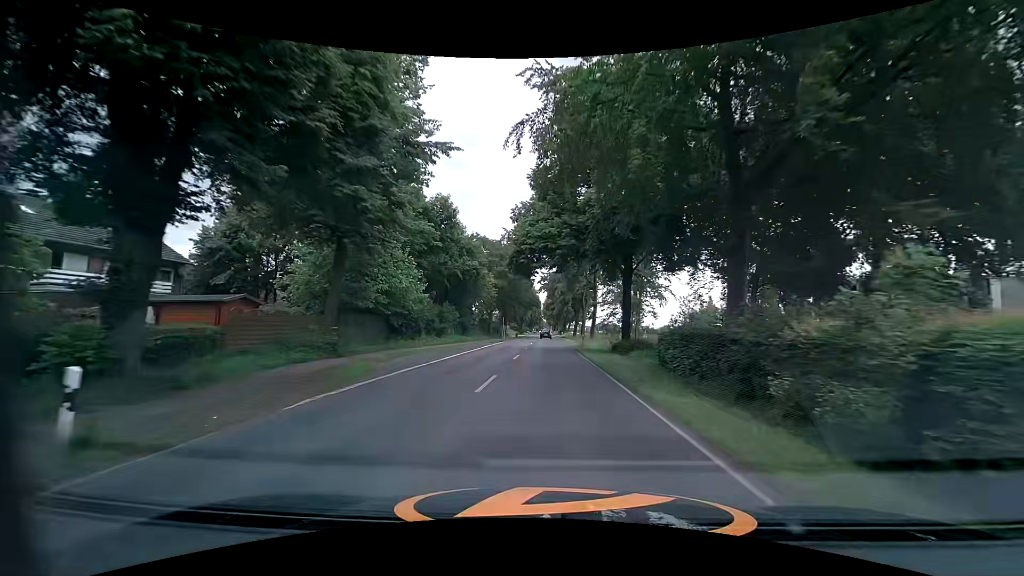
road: secondary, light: Day
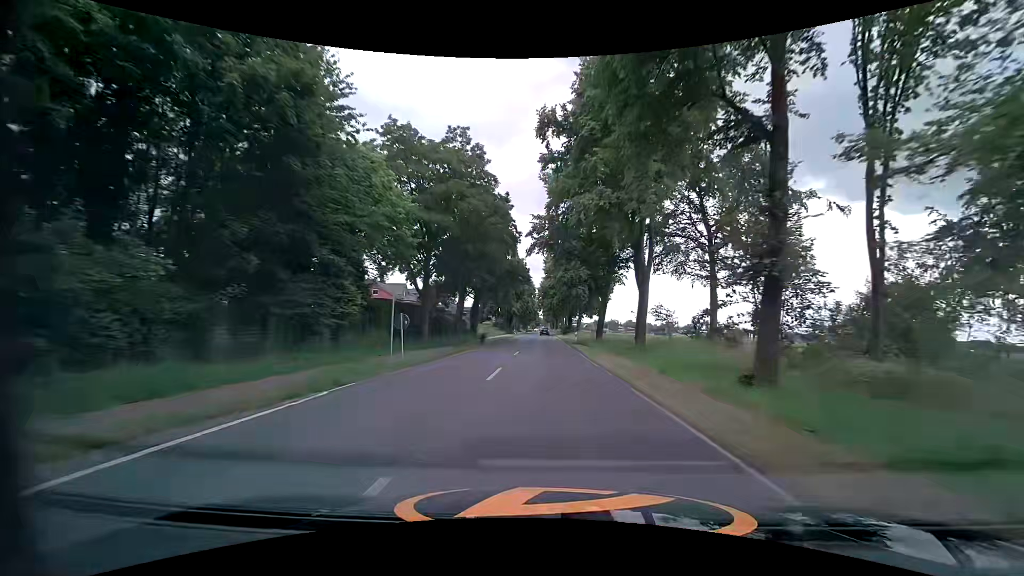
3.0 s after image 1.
(+0.3, +46.6) m; +1°
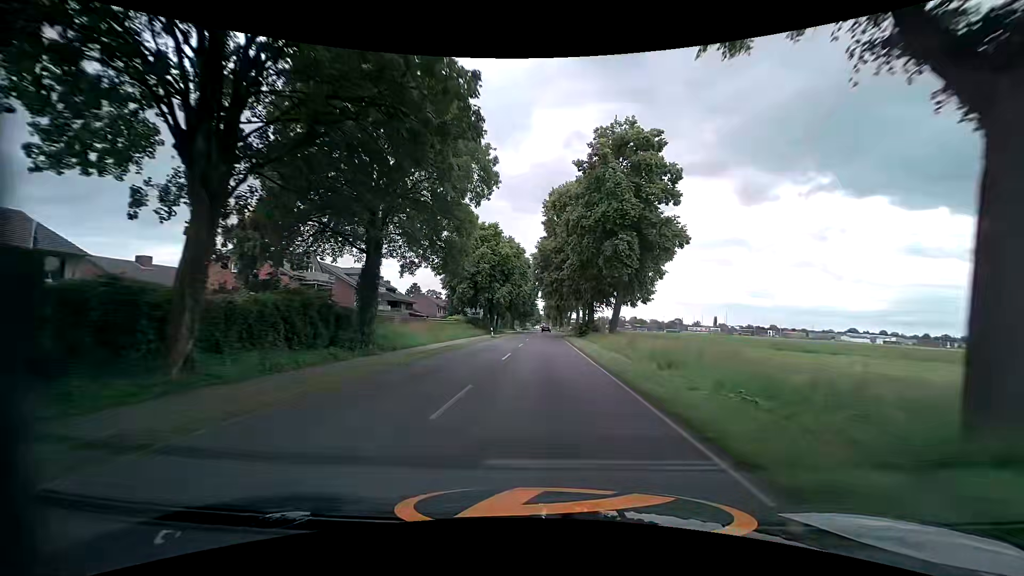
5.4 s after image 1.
(-0.3, +41.7) m; -1°
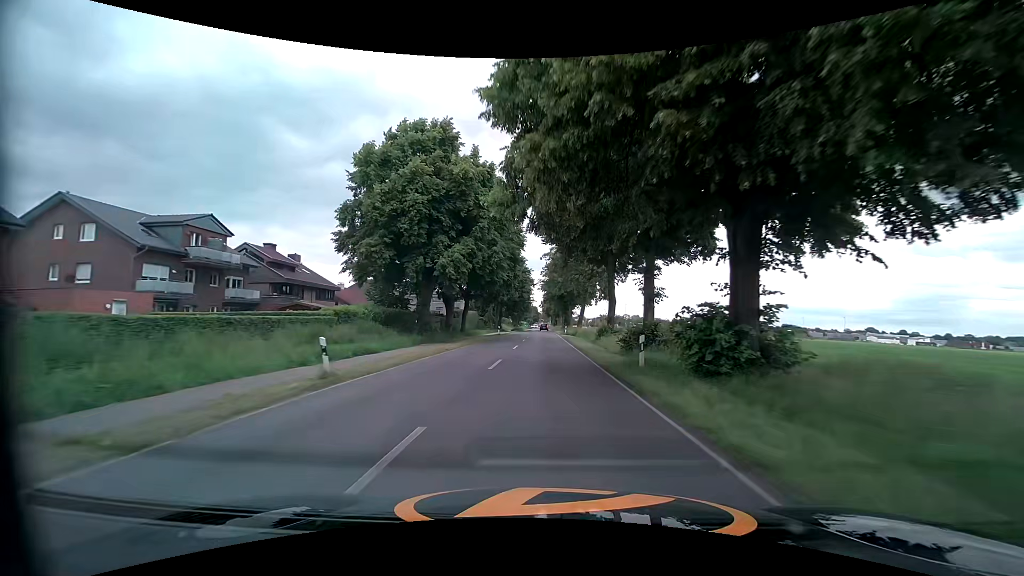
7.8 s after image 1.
(+0.1, +40.2) m; 0°
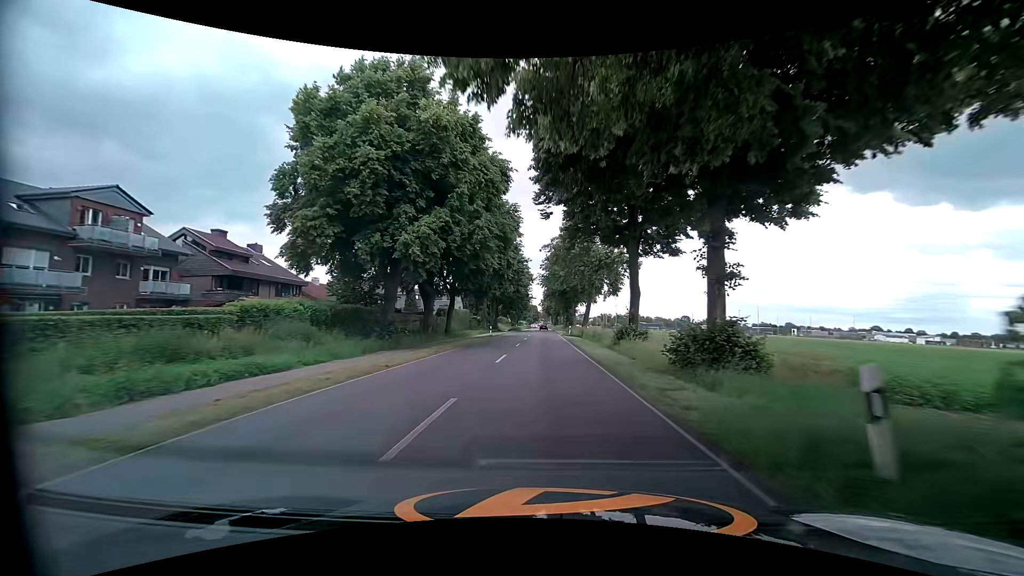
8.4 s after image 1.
(0.0, +9.5) m; 0°
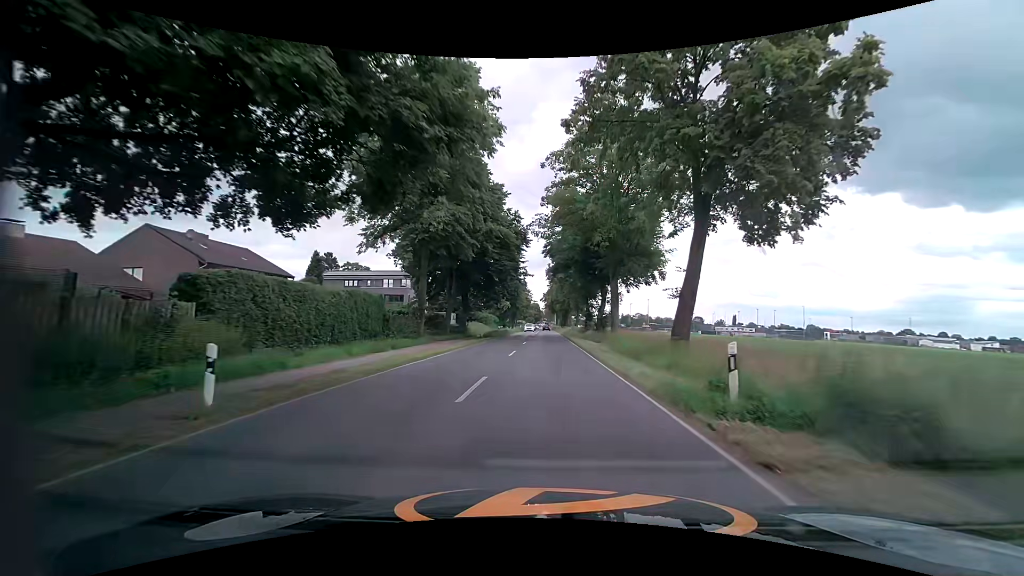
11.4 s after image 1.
(+0.2, +44.2) m; 0°
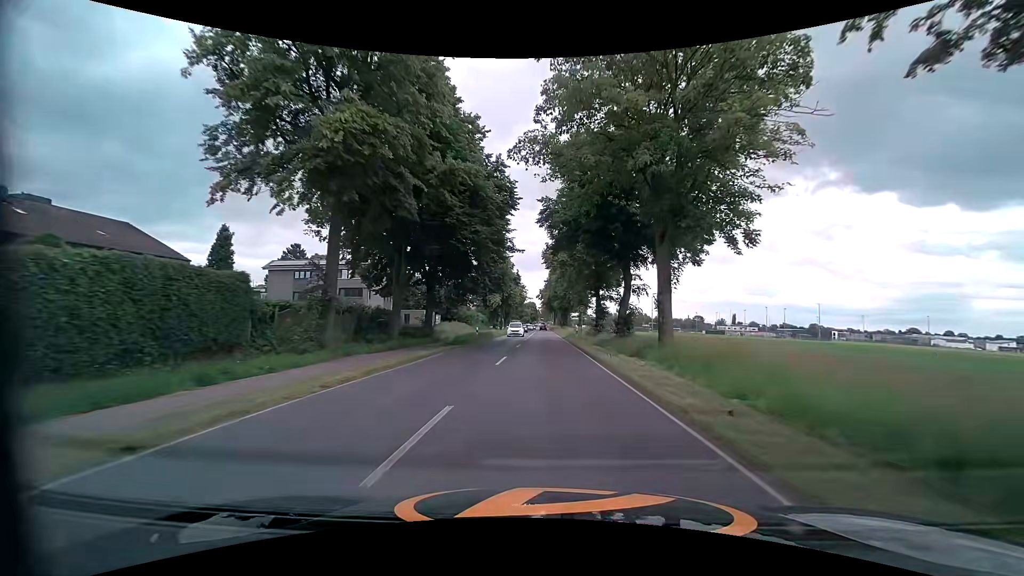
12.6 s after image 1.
(+0.1, +16.2) m; +1°
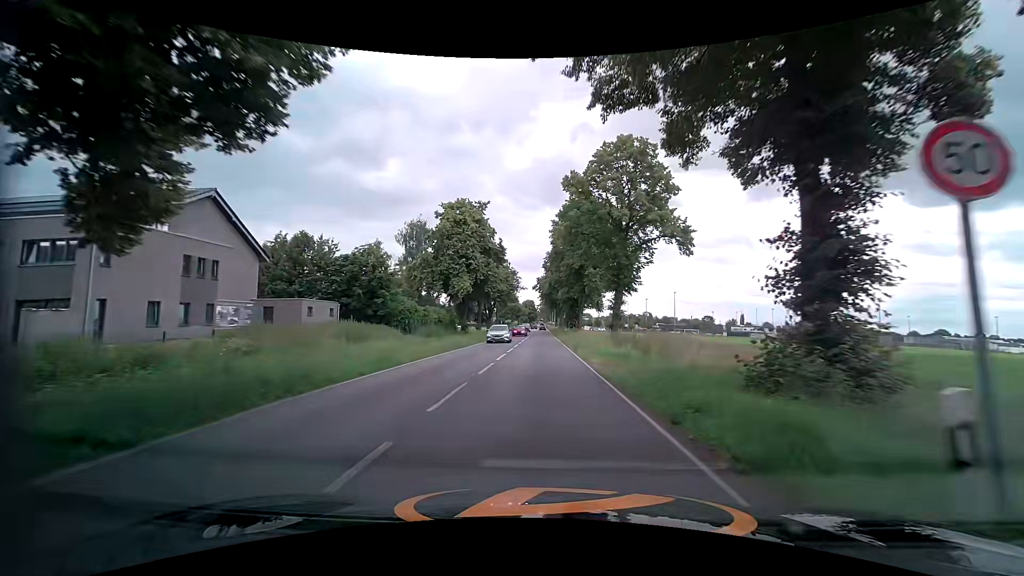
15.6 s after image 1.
(+0.1, +38.1) m; 0°
(0, +10) (0, +20) (0, +30) (0, +40) (-1, +50) (-1, +60) (-1, +70) (-1, +80) (-1, +90) (-1, +100) m
